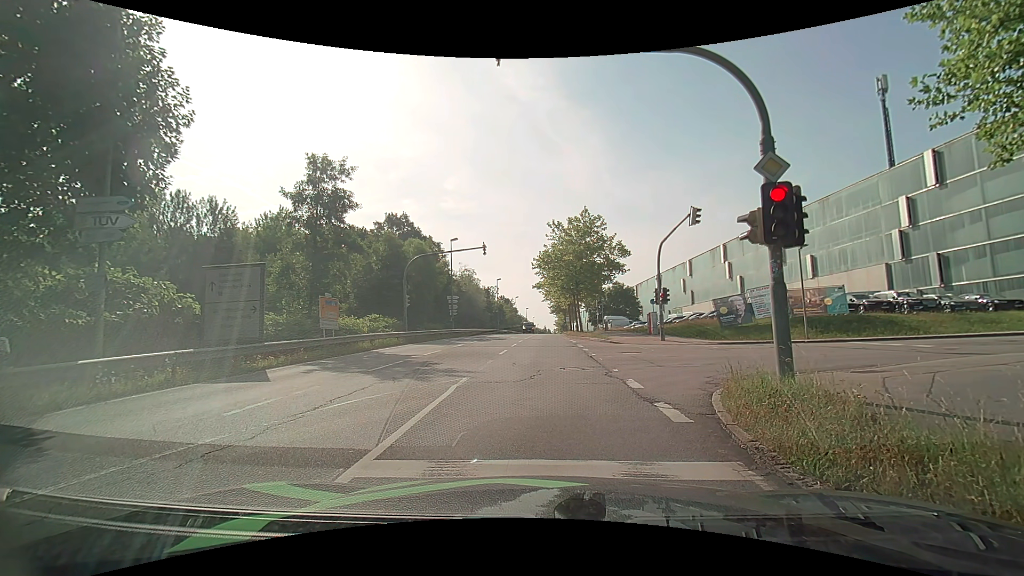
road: secondary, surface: asphalt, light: Day
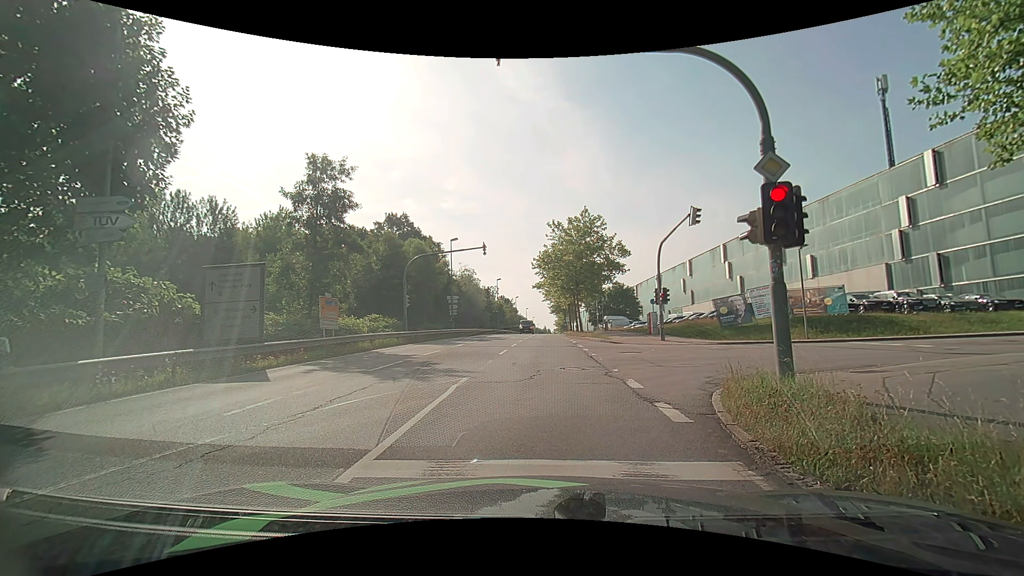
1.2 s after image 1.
(0.0, 0.0) m; 0°
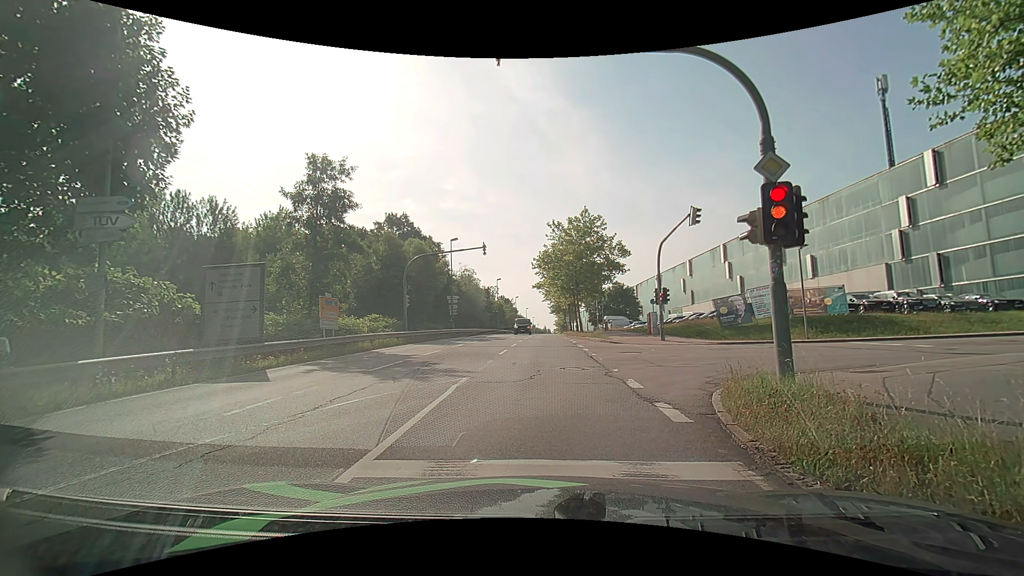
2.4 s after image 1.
(0.0, 0.0) m; 0°
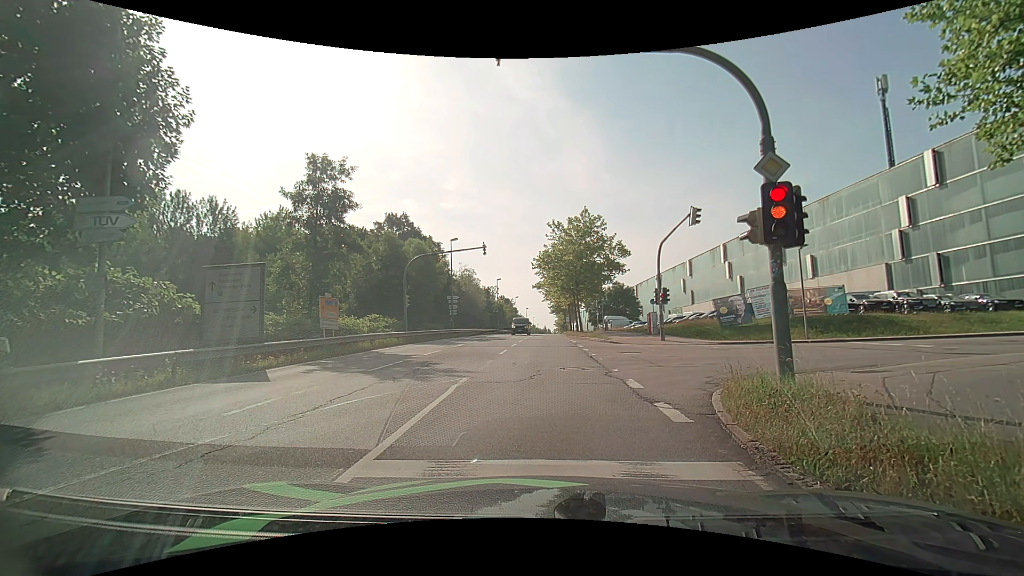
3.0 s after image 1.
(0.0, 0.0) m; 0°
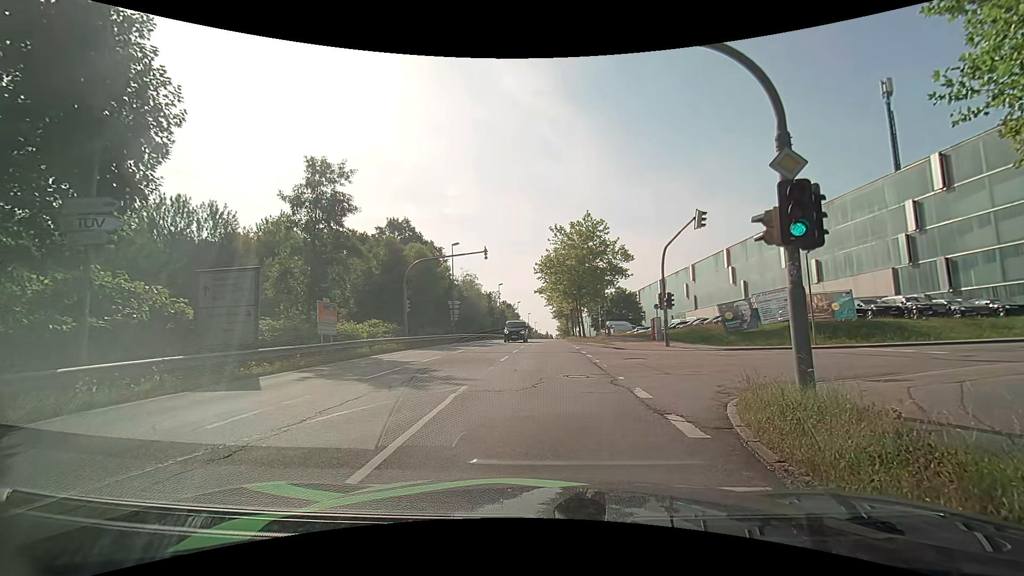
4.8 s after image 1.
(0.0, +0.5) m; 0°
